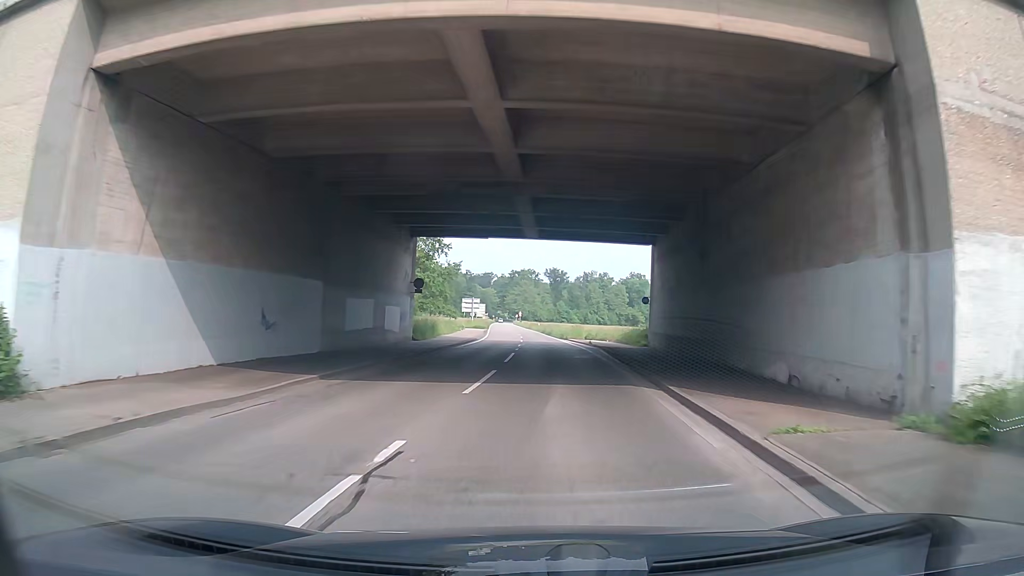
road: secondary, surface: asphalt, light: Day
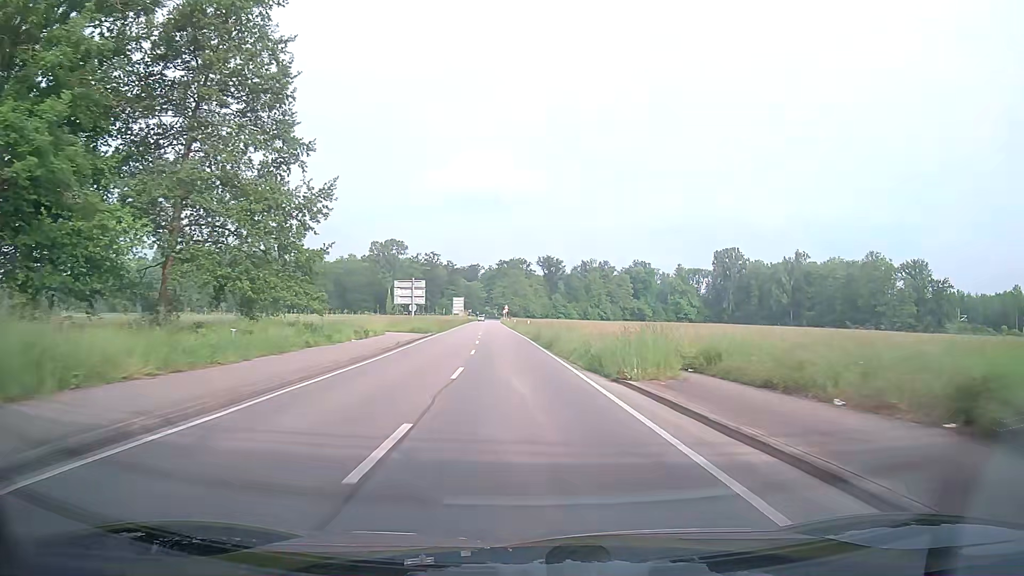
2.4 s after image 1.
(+1.2, +40.1) m; +1°
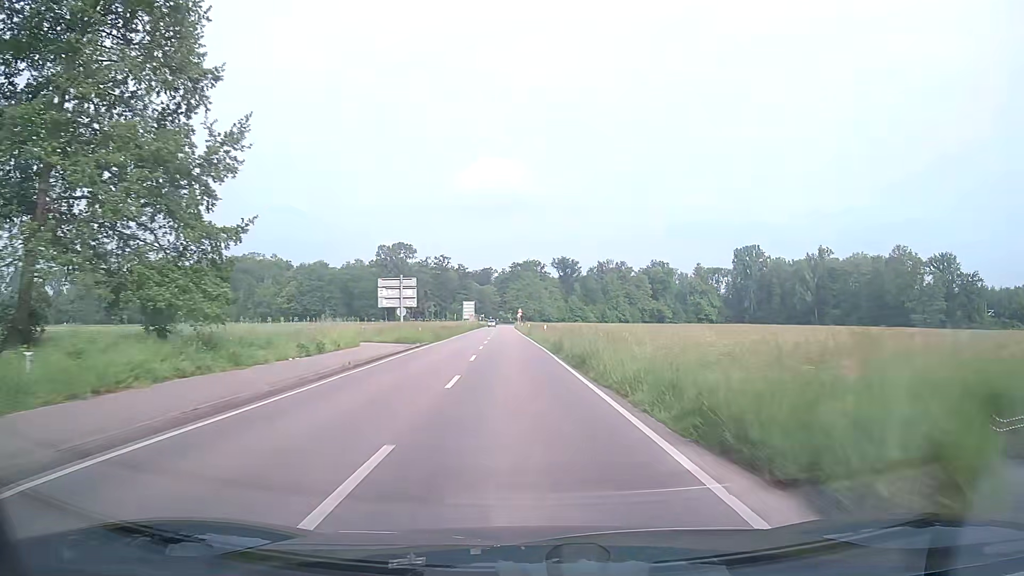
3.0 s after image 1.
(-0.1, +10.6) m; -1°
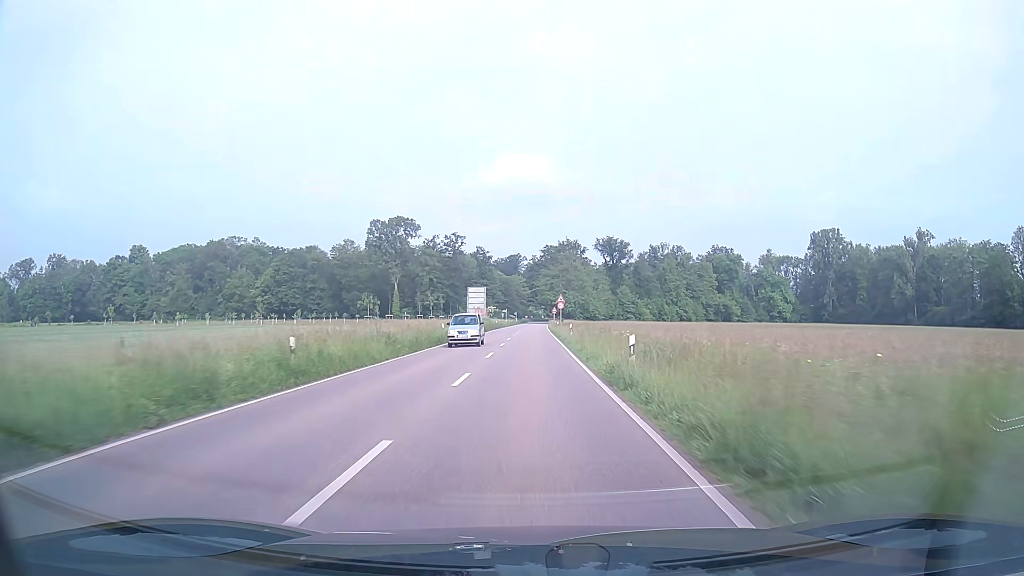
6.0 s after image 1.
(-1.9, +54.3) m; -3°
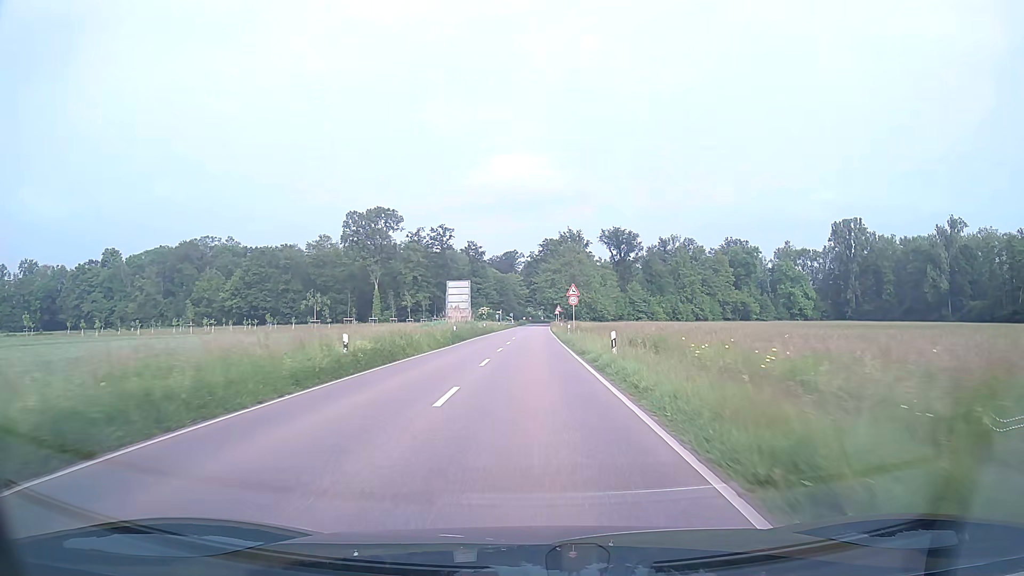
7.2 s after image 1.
(0.0, +21.2) m; 0°
(0, +10) (0, +20) (0, +30) (0, +40) (0, +50) (0, +60) (+1, +70) (+1, +80) (+1, +90) (+1, +100) m
